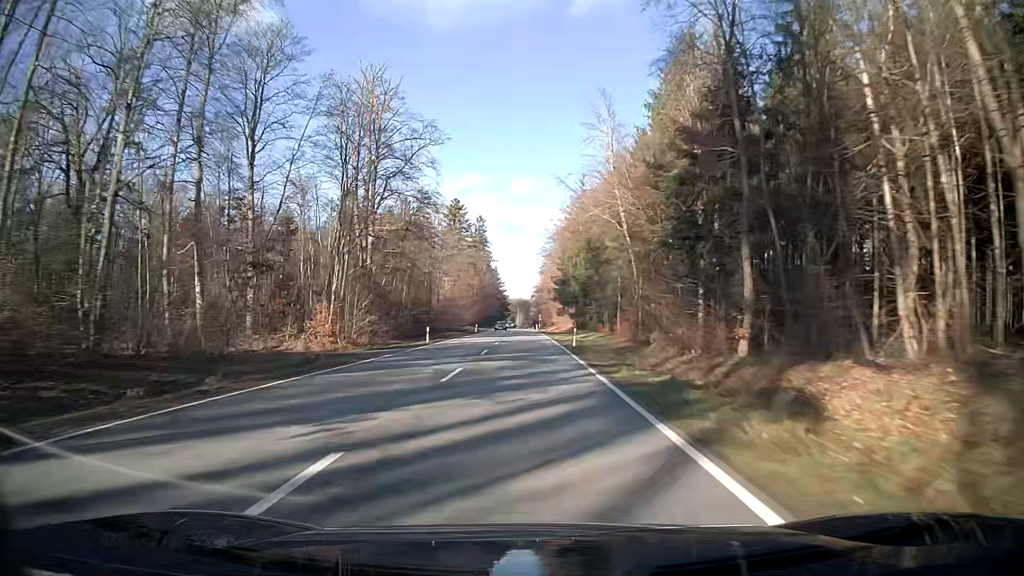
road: secondary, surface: asphalt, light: Day
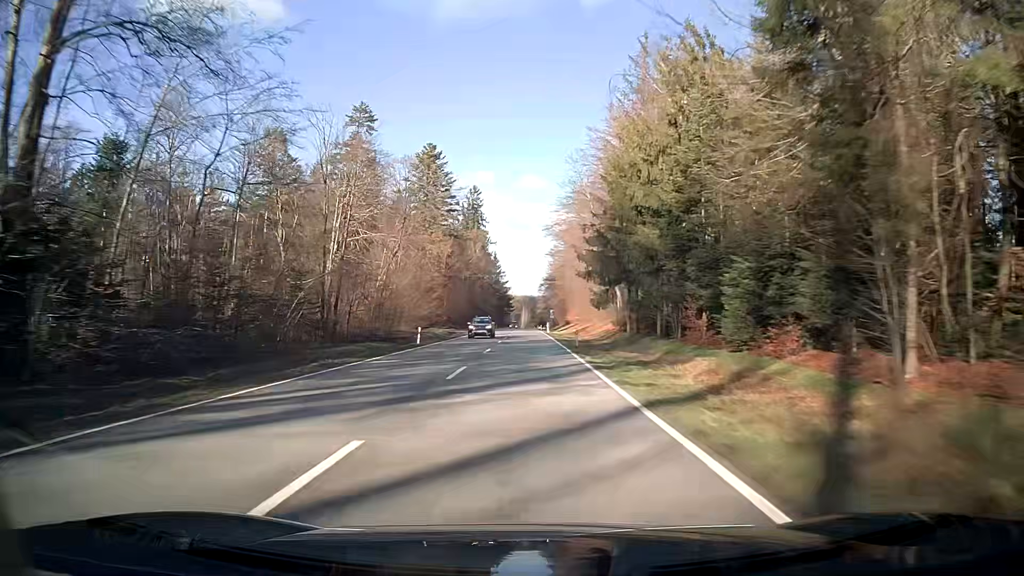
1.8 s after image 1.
(-0.3, +47.5) m; -1°
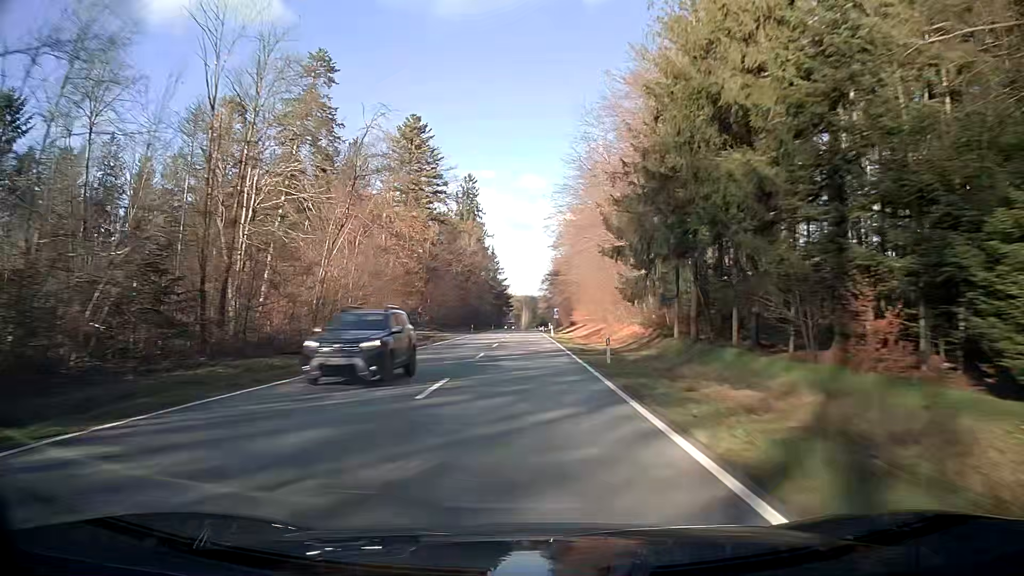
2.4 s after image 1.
(0.0, +15.9) m; 0°
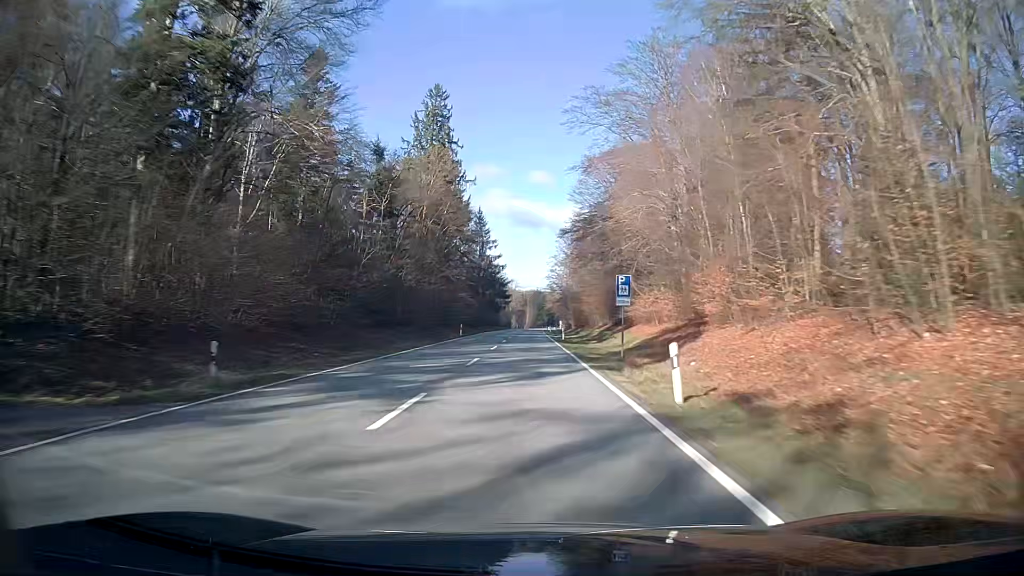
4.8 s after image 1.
(+0.1, +63.5) m; 0°
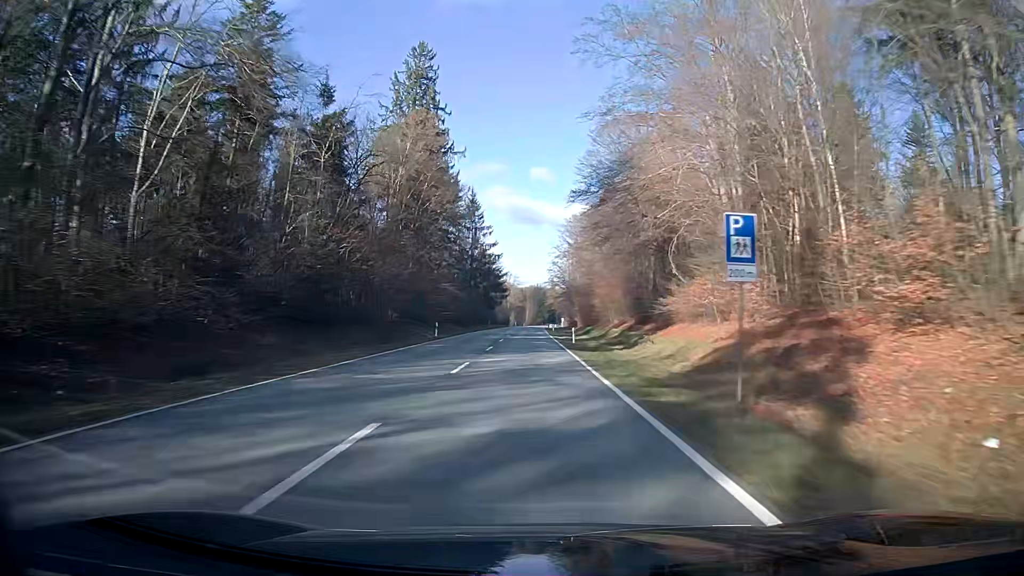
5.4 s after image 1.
(0.0, +15.9) m; 0°
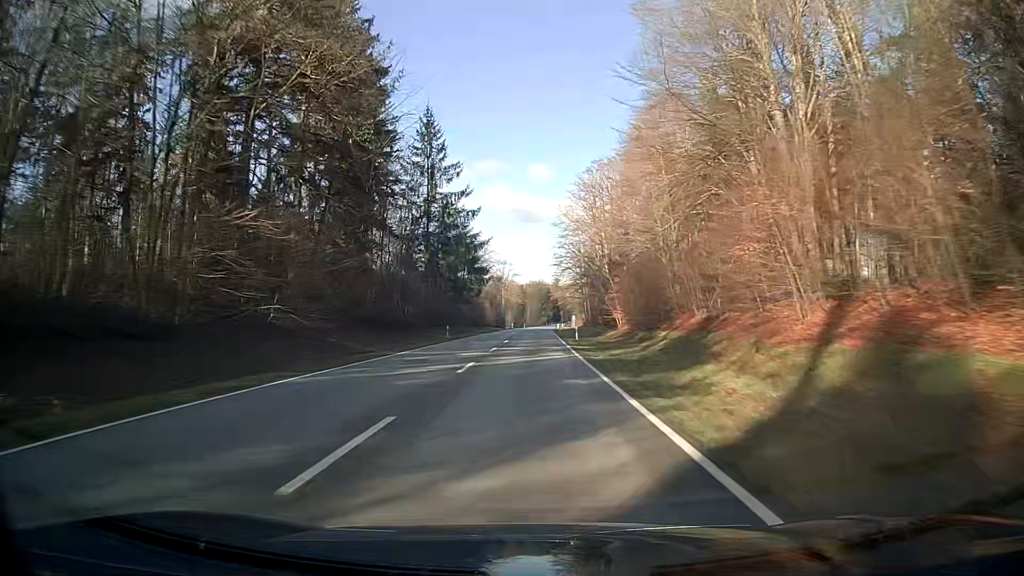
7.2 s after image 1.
(-0.2, +47.6) m; 0°
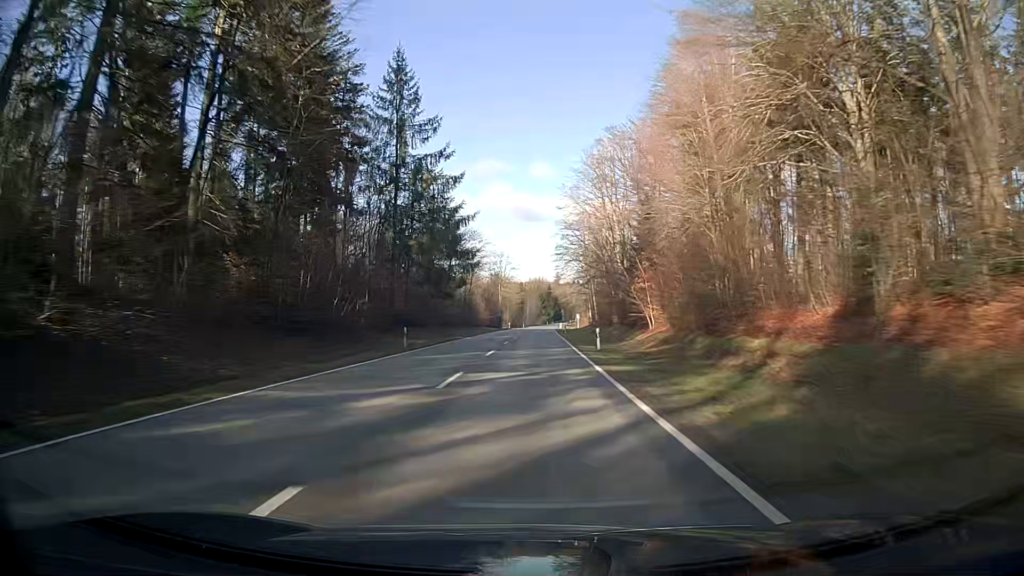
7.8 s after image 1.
(0.0, +15.8) m; 0°
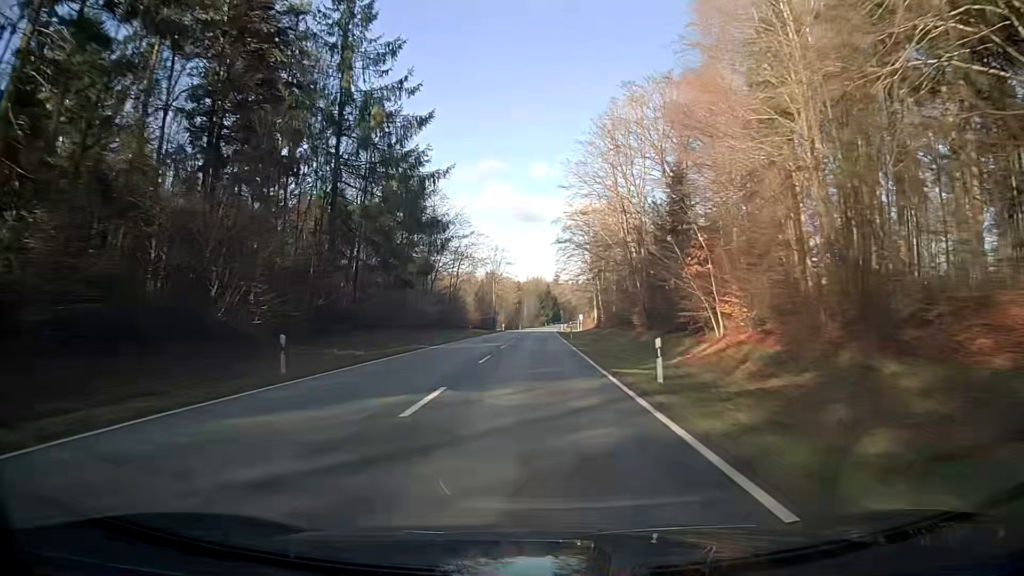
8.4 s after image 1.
(0.0, +15.8) m; 0°
